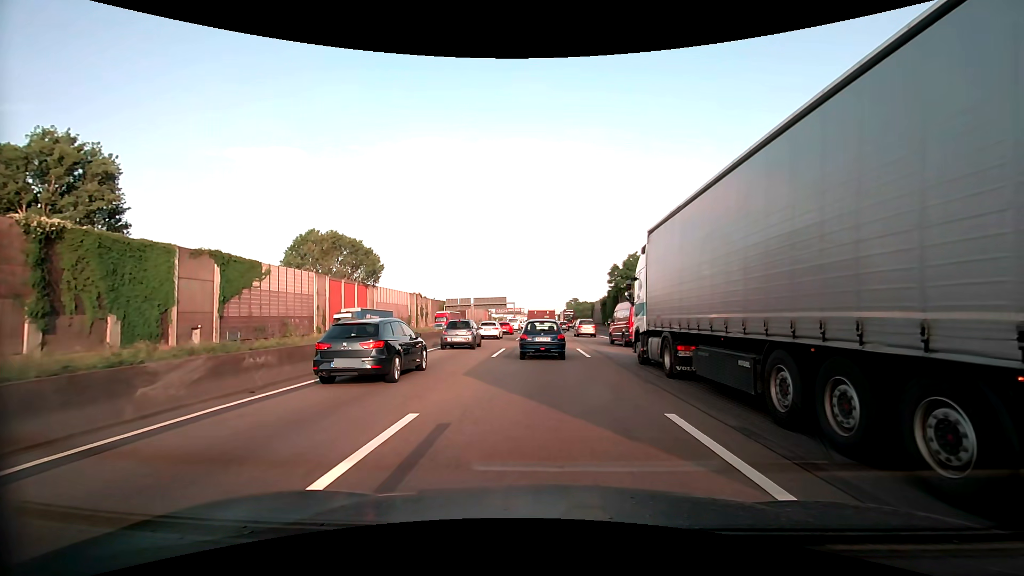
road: motorway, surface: asphalt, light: Day
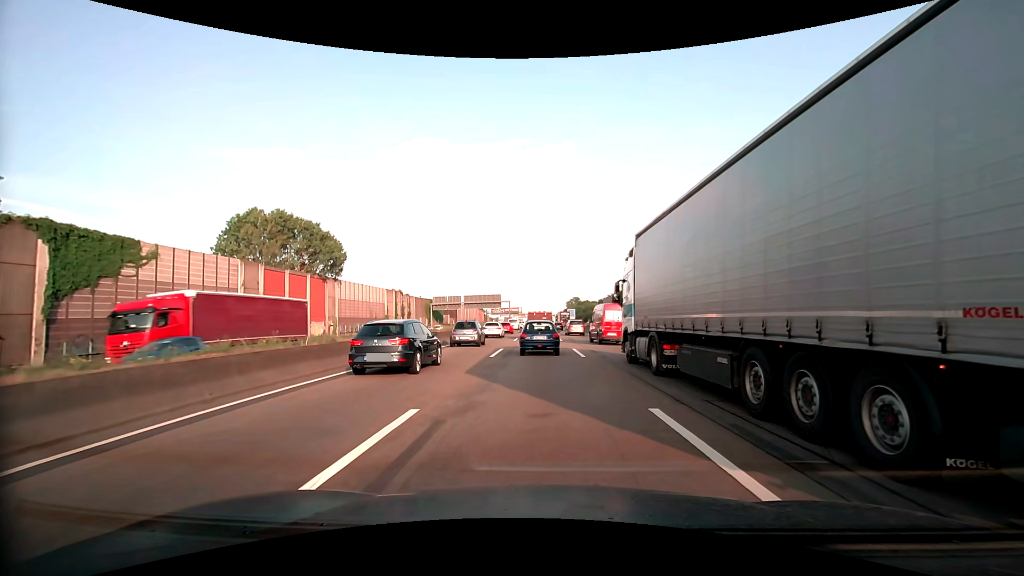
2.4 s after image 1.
(+0.1, +17.7) m; +1°
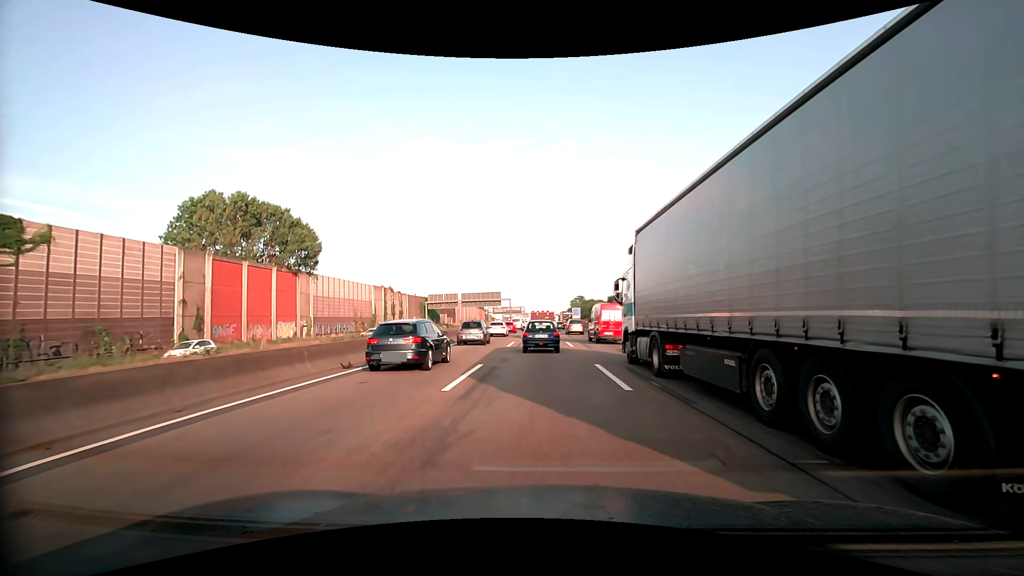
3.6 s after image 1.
(0.0, +10.0) m; -1°
(0, +10) (0, +20) (0, +30) (0, +40) (0, +50) (0, +60) (0, +70) (0, +80) (0, +90) (0, +100) m
